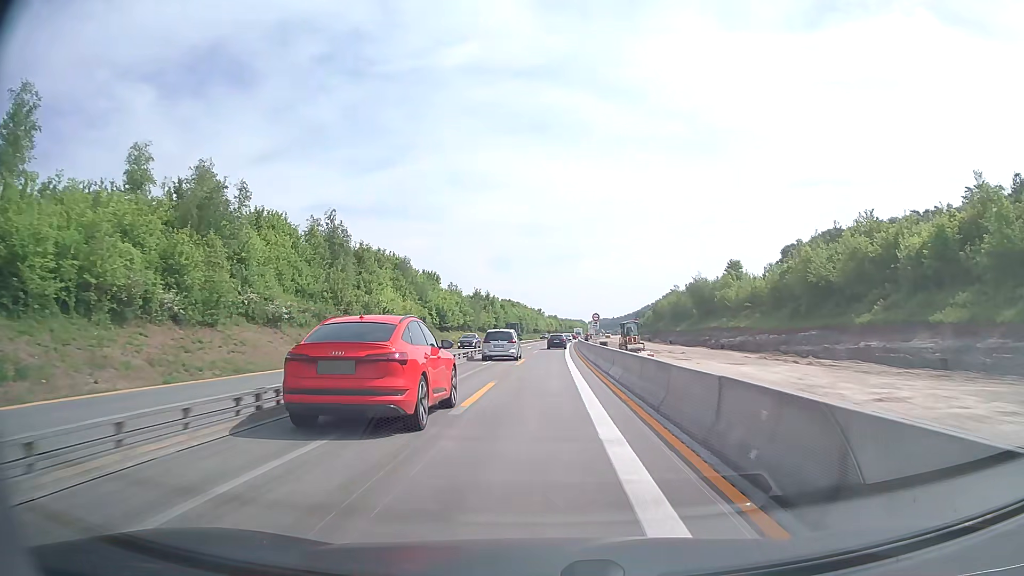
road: motorway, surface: concrete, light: Day
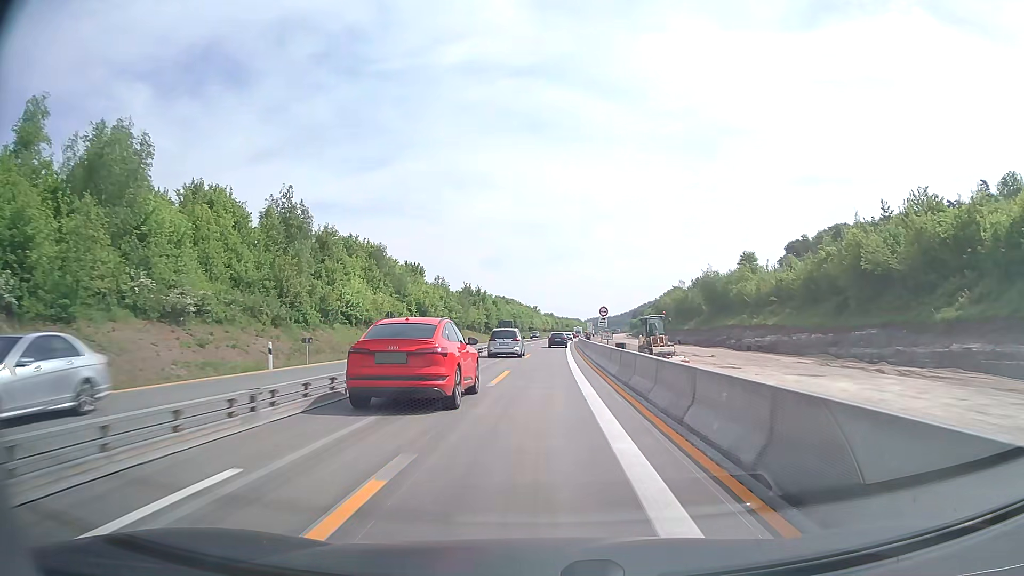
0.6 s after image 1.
(0.0, +12.3) m; 0°
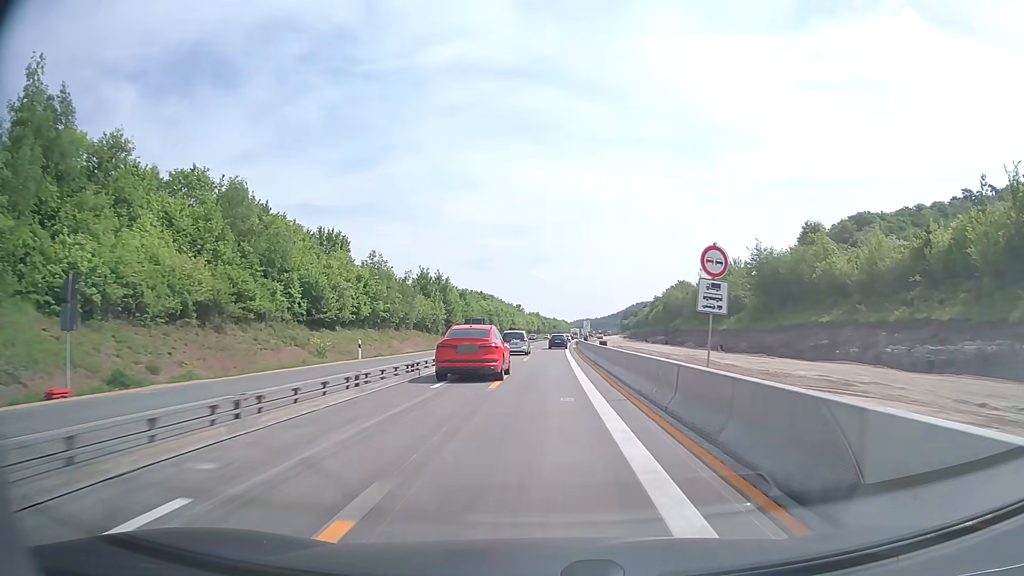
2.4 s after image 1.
(+0.4, +37.0) m; +1°
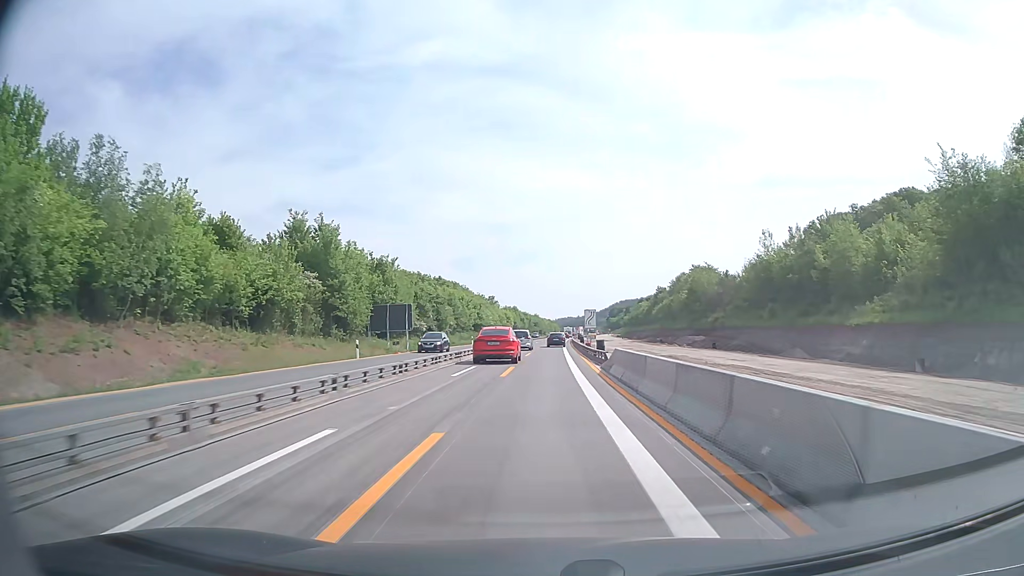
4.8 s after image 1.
(+0.7, +49.5) m; +2°
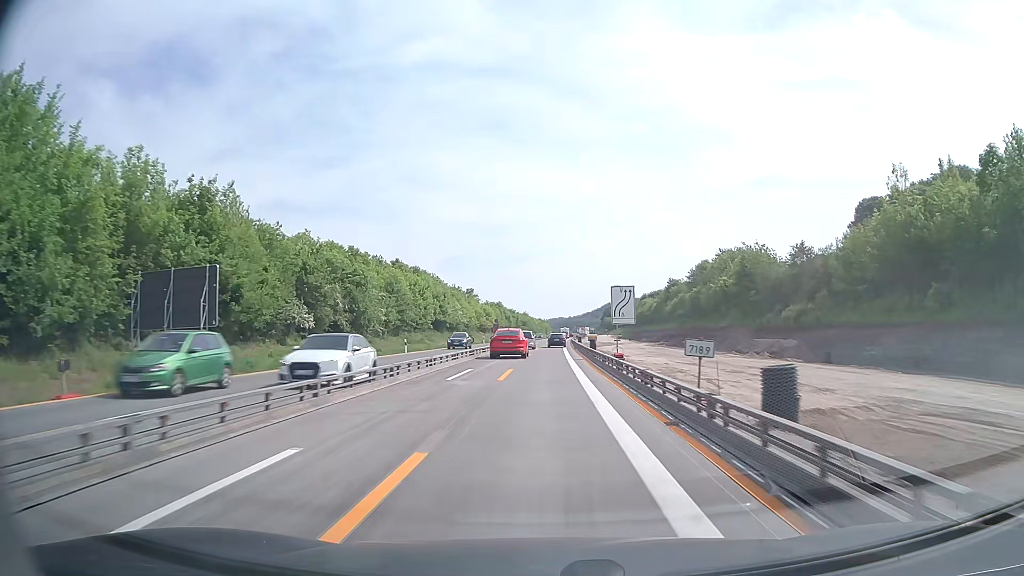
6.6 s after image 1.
(+0.3, +37.4) m; +1°
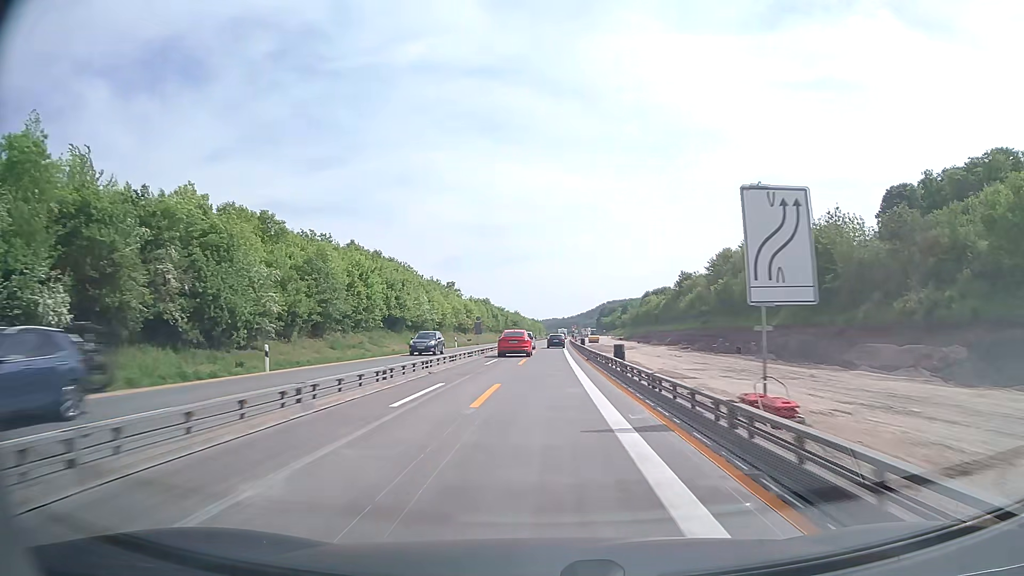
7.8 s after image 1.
(+0.1, +25.1) m; +1°
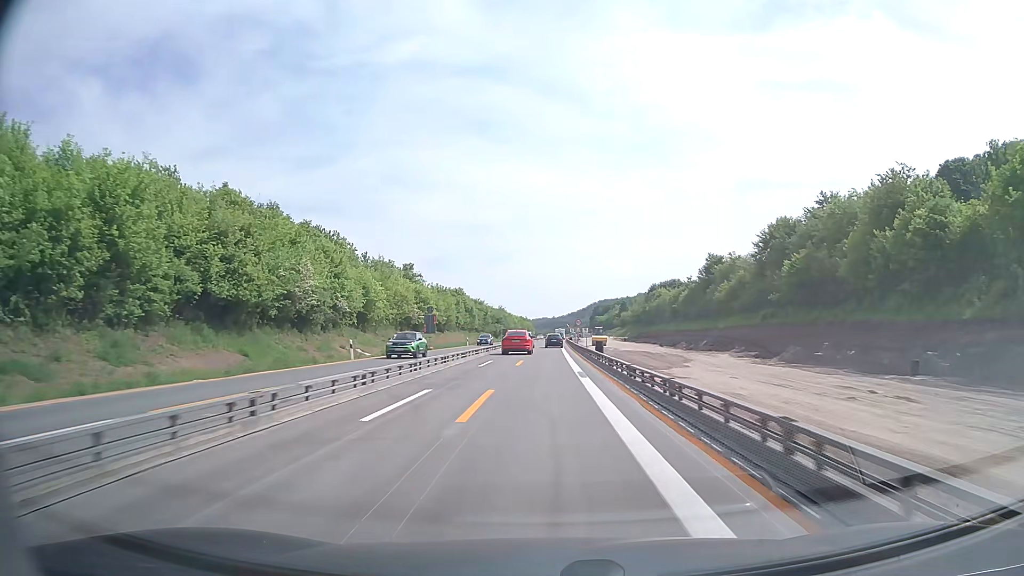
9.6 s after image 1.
(+0.3, +37.9) m; +1°
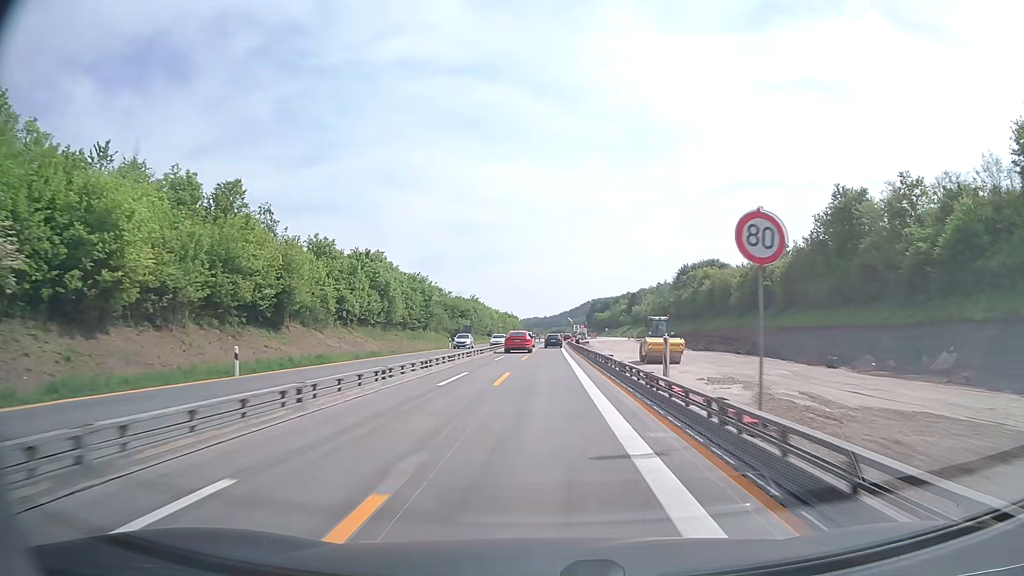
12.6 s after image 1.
(+0.7, +64.1) m; +1°
(0, +10) (0, +20) (0, +30) (0, +40) (0, +50) (0, +60) (0, +70) (+1, +80) (+1, +90) (+1, +100) m
